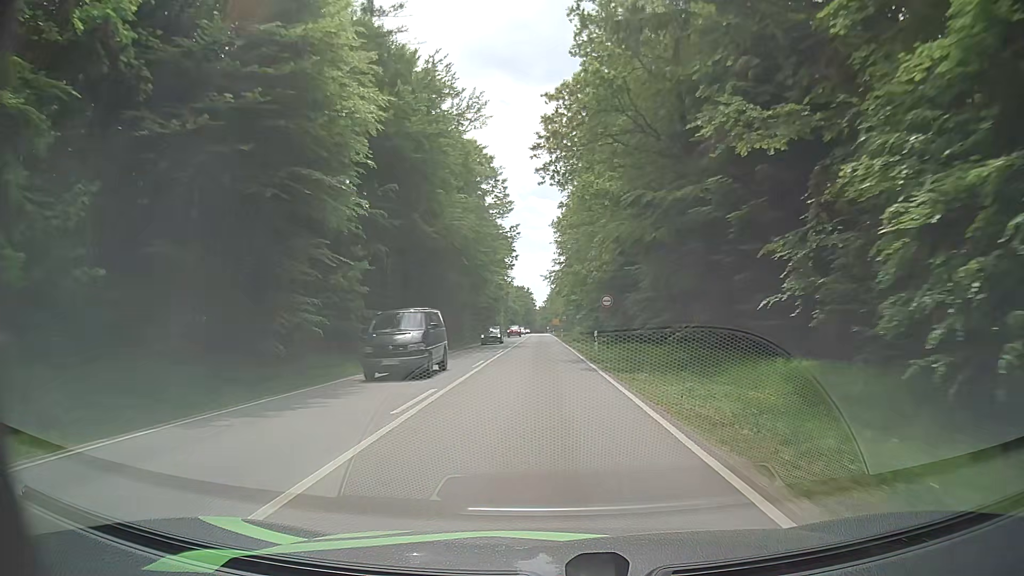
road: secondary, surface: asphalt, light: Day
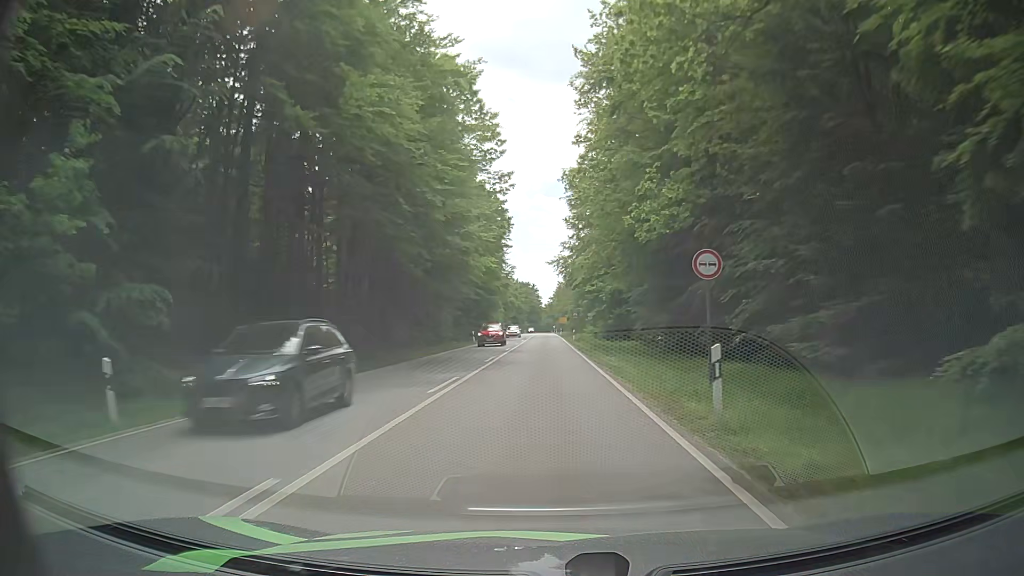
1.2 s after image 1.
(-0.3, +20.6) m; -1°
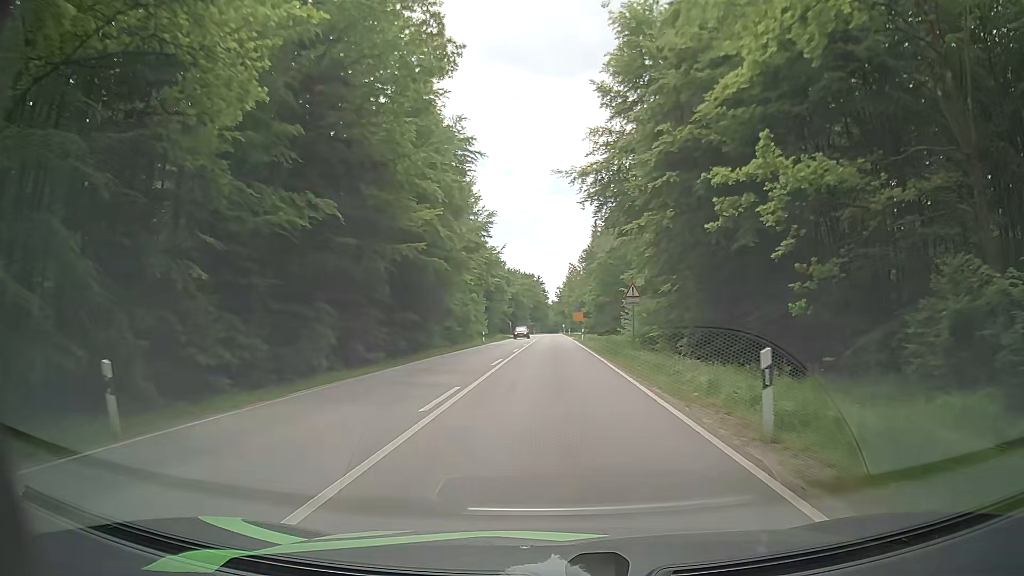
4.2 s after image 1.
(-0.1, +50.9) m; -1°
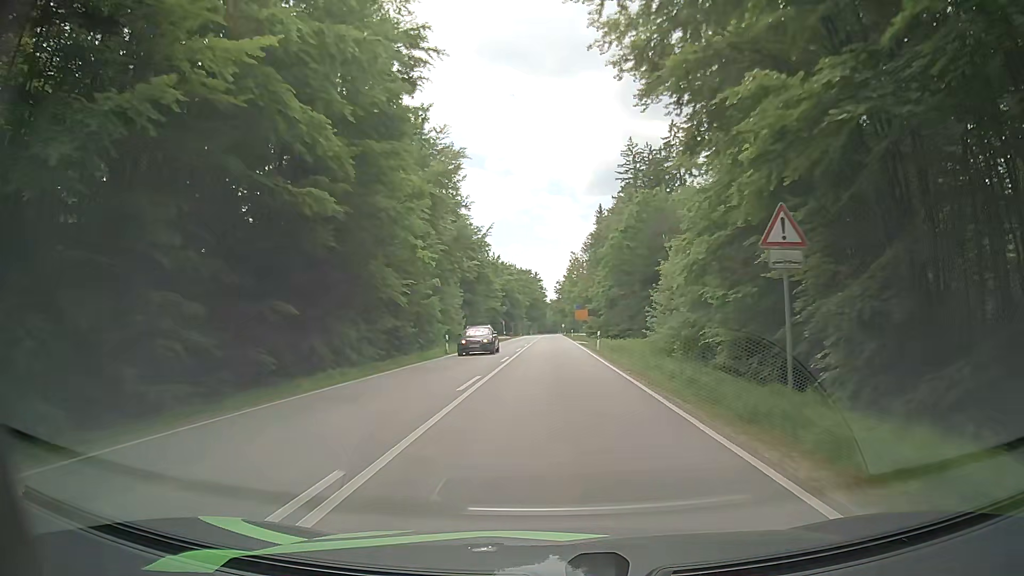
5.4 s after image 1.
(+0.1, +20.4) m; 0°
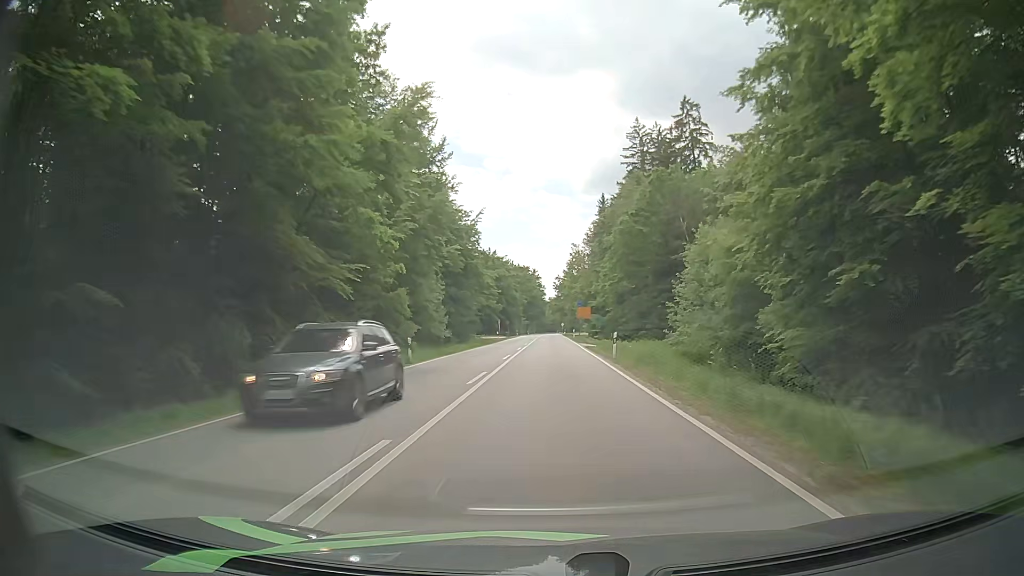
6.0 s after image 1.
(0.0, +10.2) m; 0°
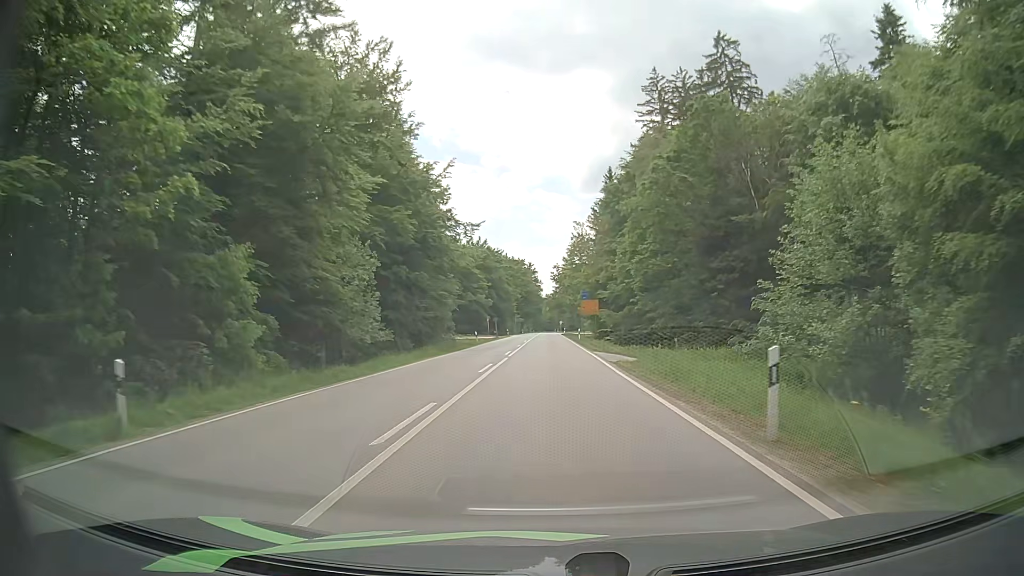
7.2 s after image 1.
(+0.1, +20.3) m; 0°
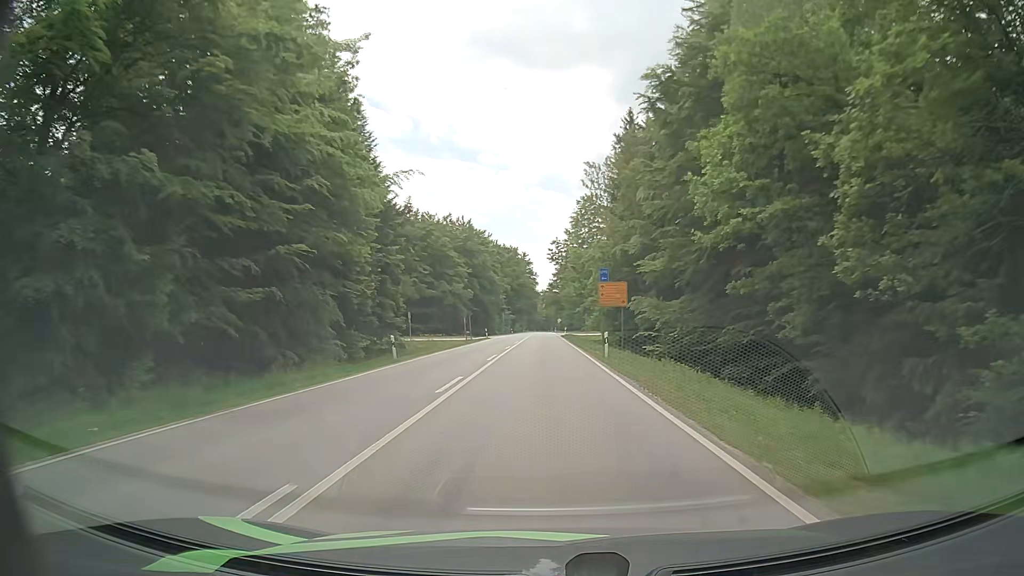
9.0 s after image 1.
(+0.1, +30.0) m; 0°
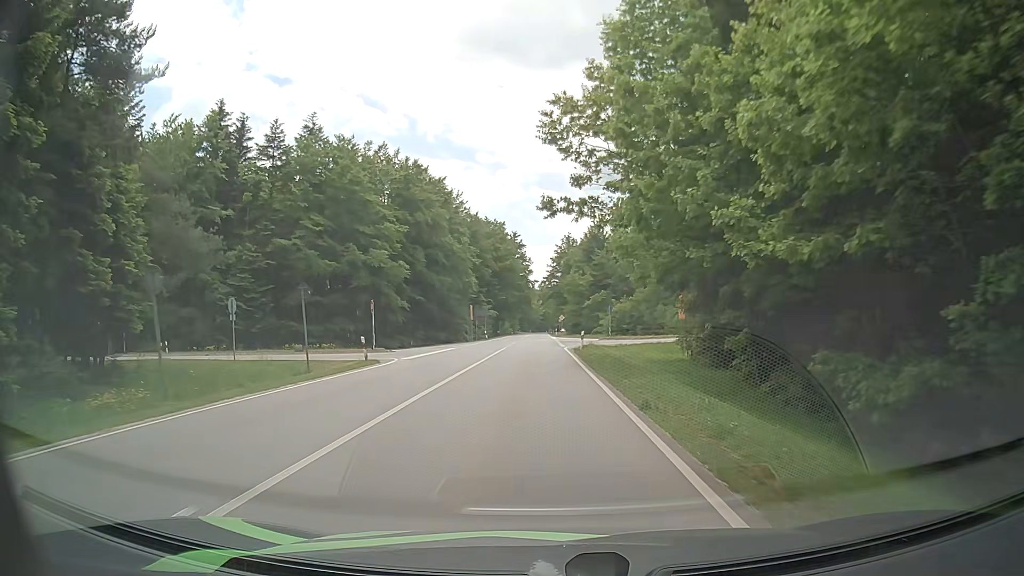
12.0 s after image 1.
(+0.2, +49.0) m; 0°
(0, +10) (0, +20) (0, +30) (0, +40) (-1, +50) (-1, +60) (-1, +70) (-1, +80) (-1, +90) (-2, +100) m
